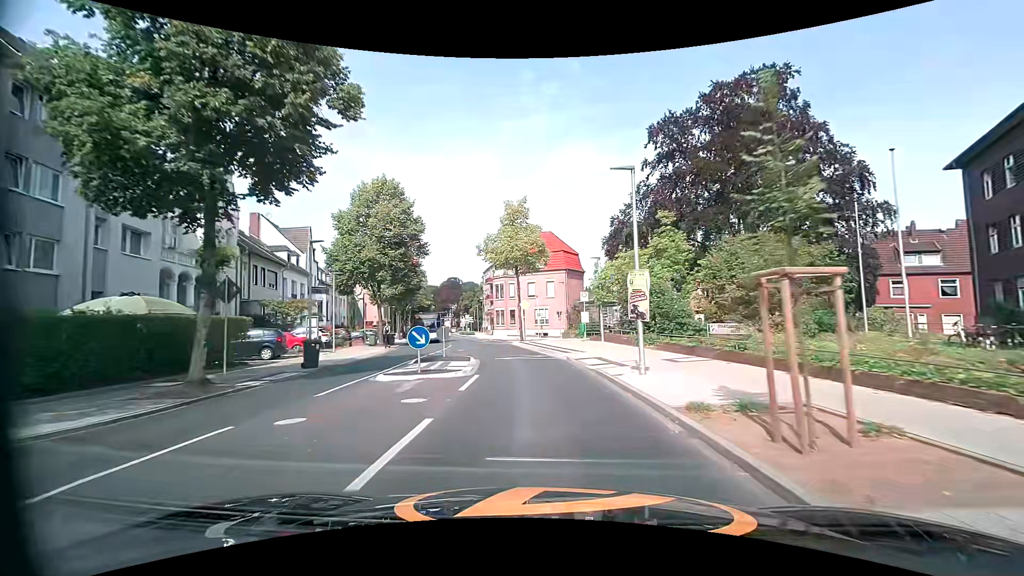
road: secondary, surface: asphalt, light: Day
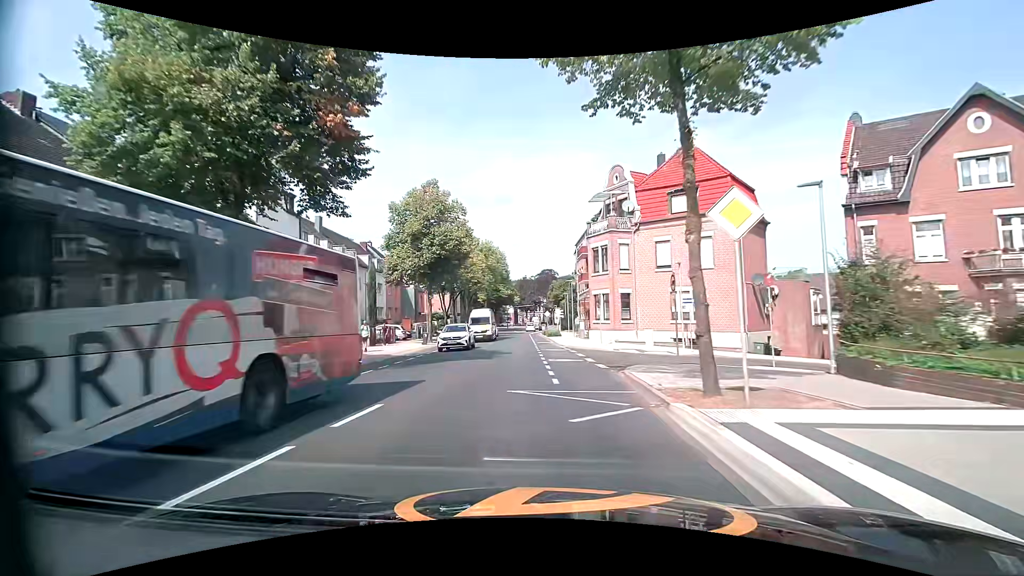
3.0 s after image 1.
(-2.4, +30.1) m; -11°
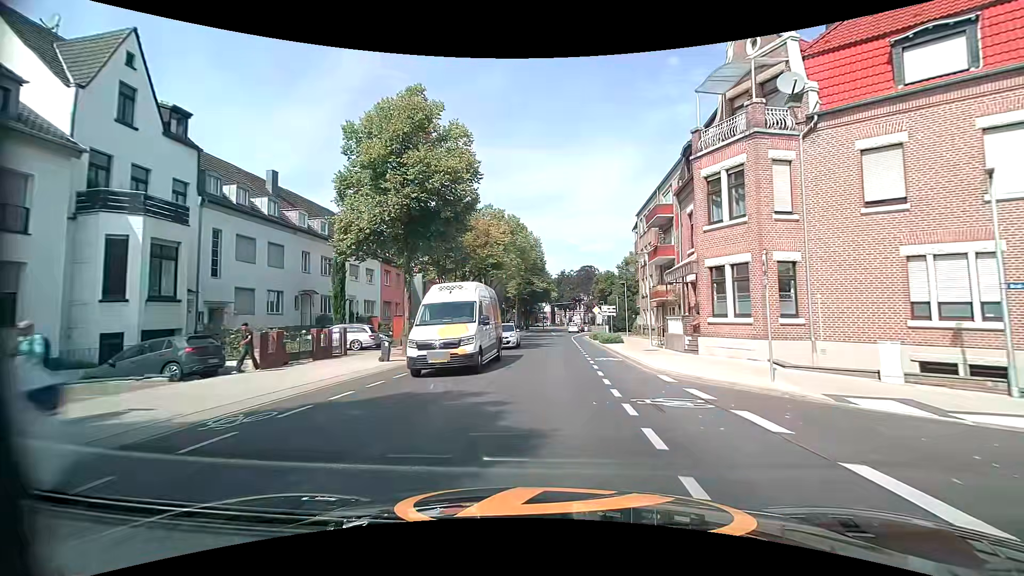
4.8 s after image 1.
(-1.0, +17.8) m; -5°
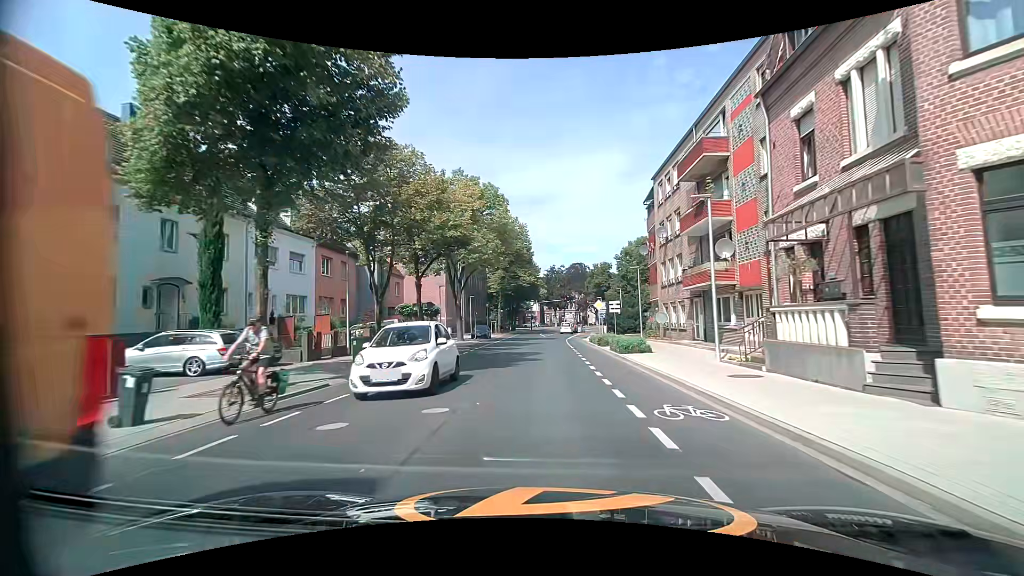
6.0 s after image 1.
(+0.2, +12.2) m; +1°
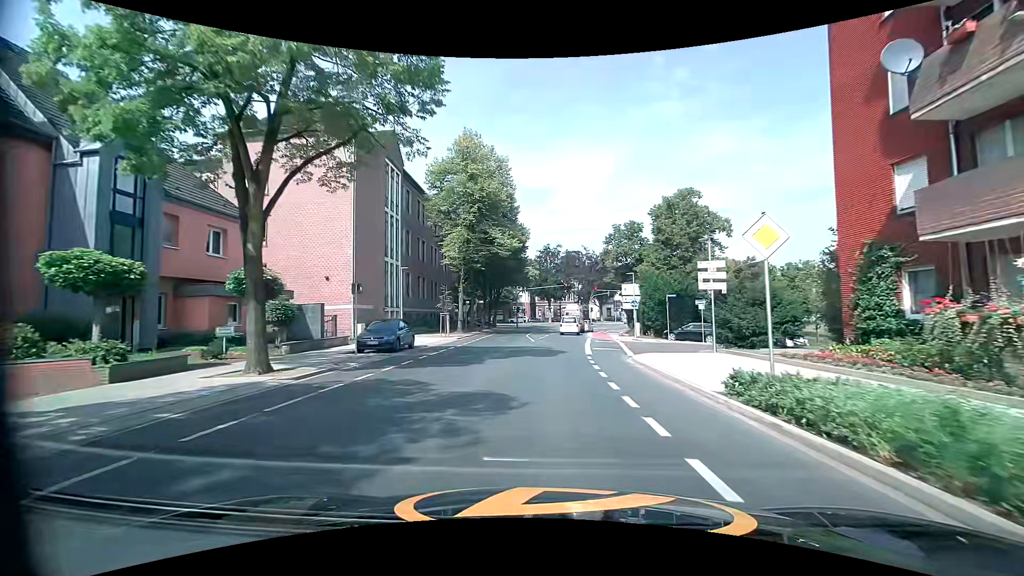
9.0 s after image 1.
(+0.1, +29.3) m; 0°
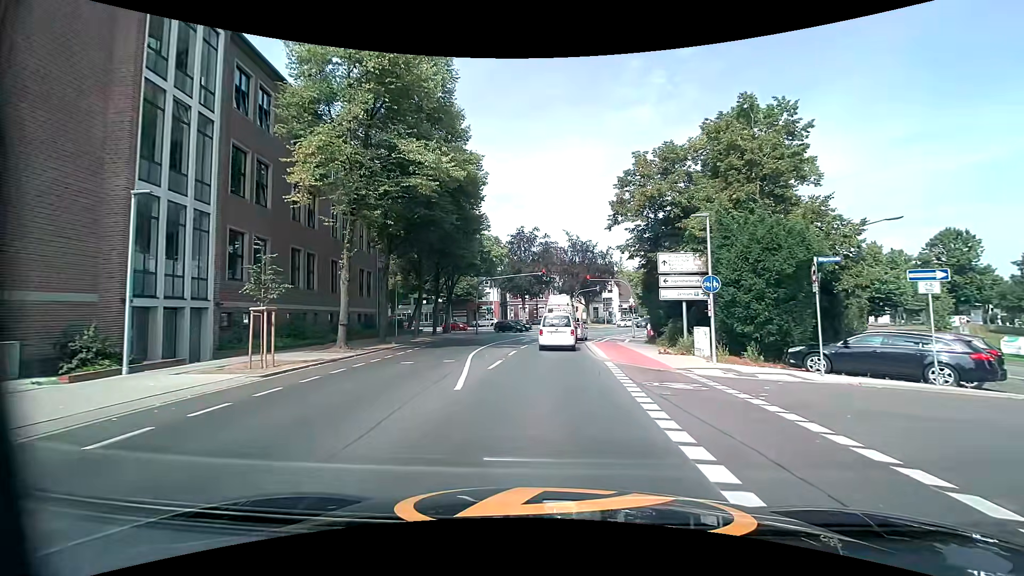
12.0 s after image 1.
(+0.9, +22.1) m; +4°
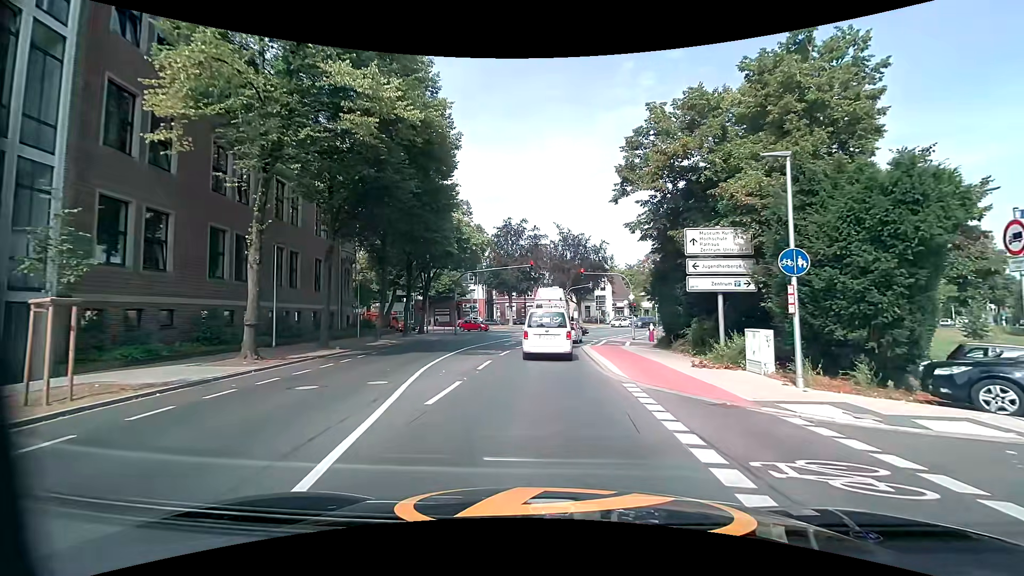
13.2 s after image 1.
(+0.1, +6.3) m; +2°
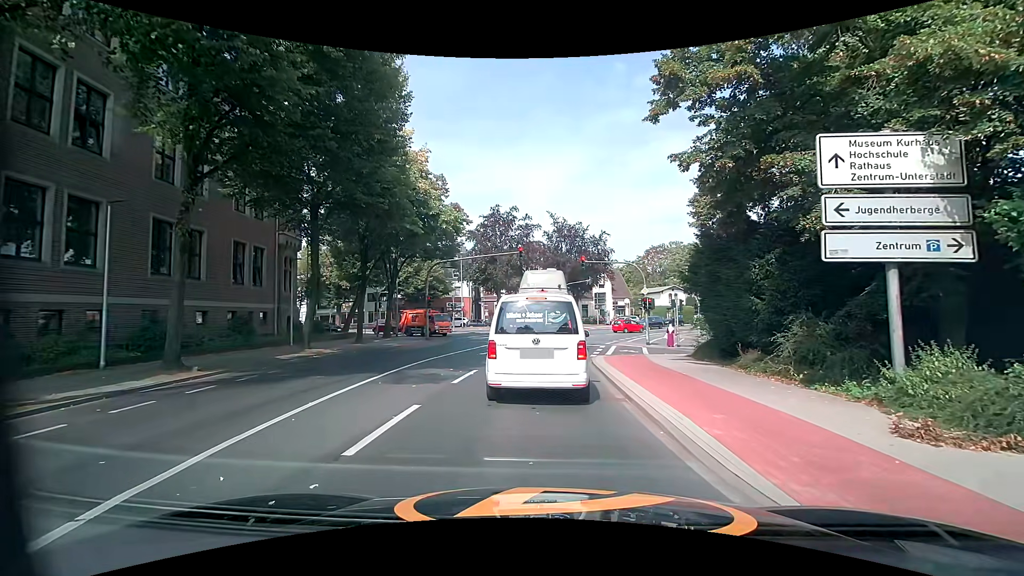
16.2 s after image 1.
(0.0, +8.6) m; +2°
(0, +10) (-1, +20) (0, +30) (+2, +40) (+5, +49) (+8, +59) (+14, +67) (+21, +74) (+29, +80) (+38, +84) m
